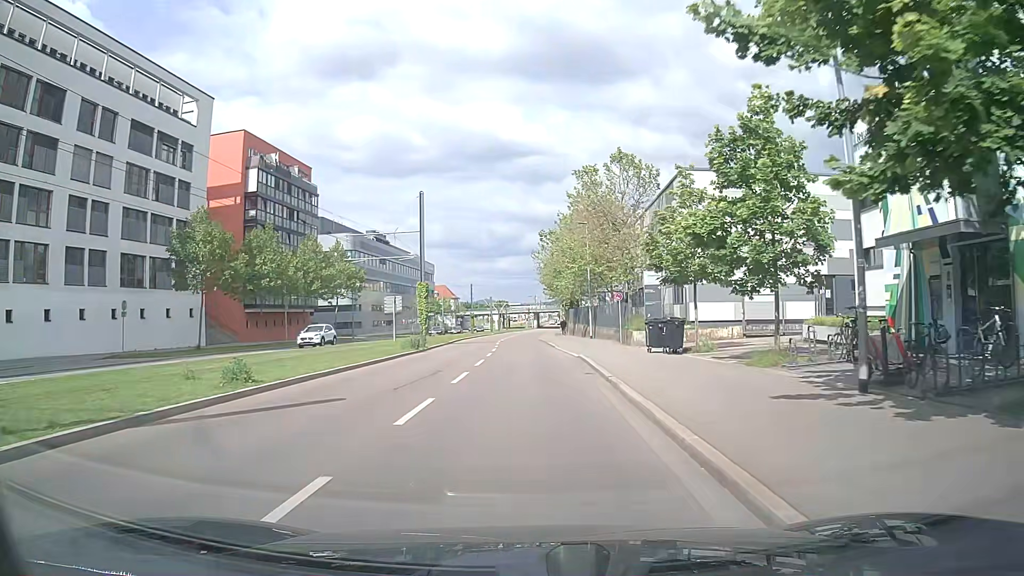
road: secondary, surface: asphalt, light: Day
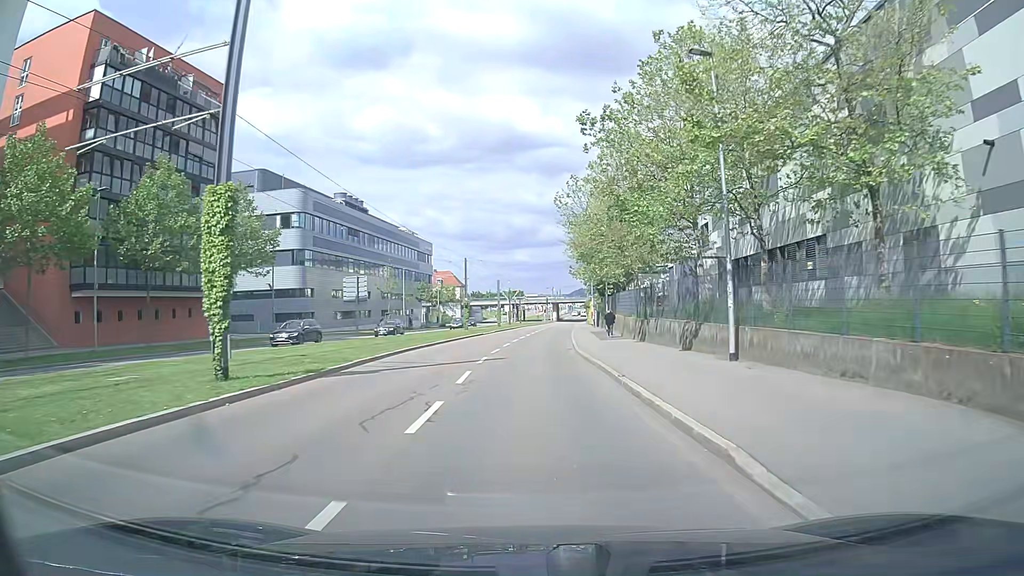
(-0.3, +31.2) m; -2°
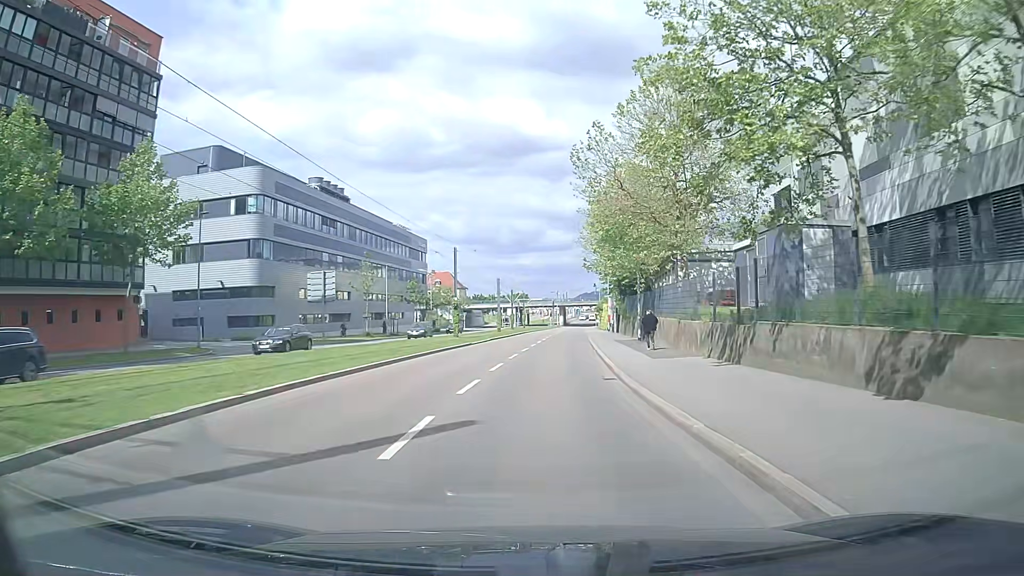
(+0.1, +13.5) m; -1°
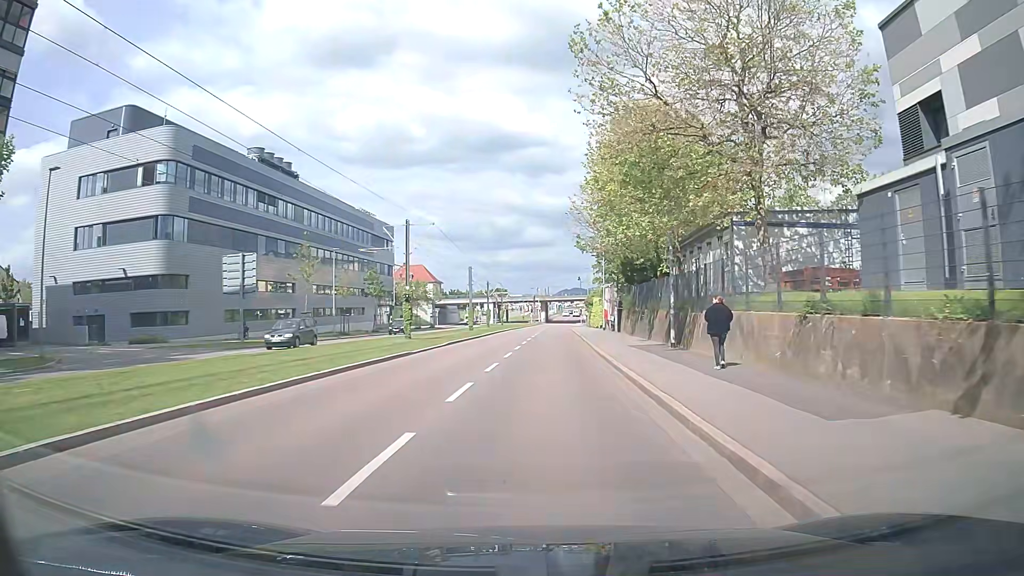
(+0.4, +13.7) m; +3°
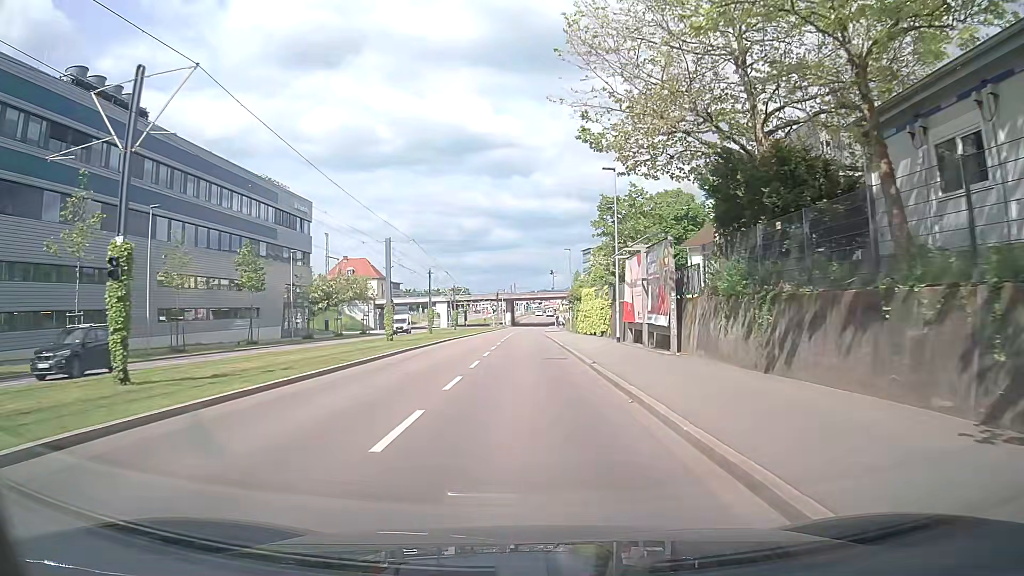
(+0.6, +28.1) m; +2°
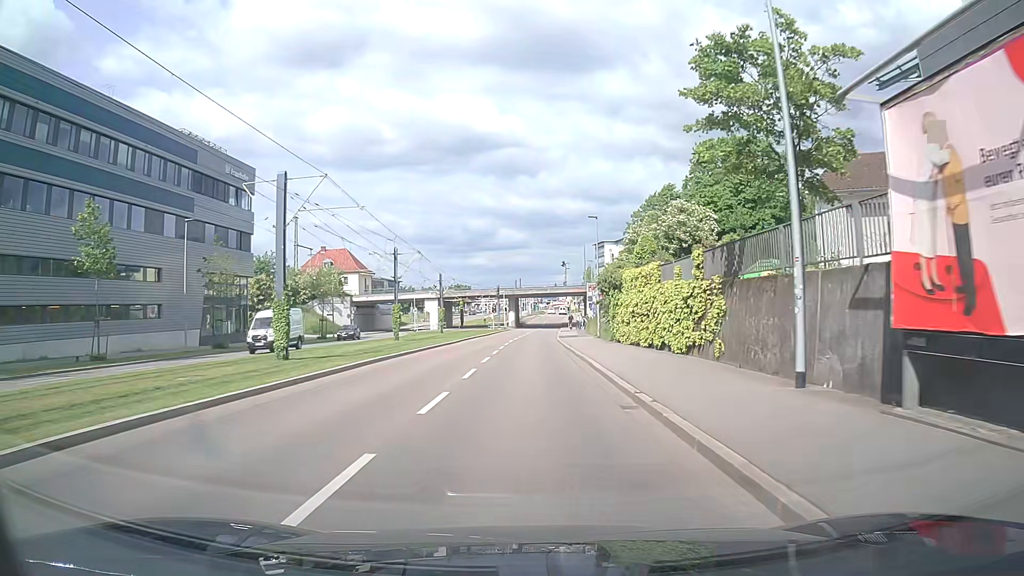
(-0.1, +21.3) m; 0°
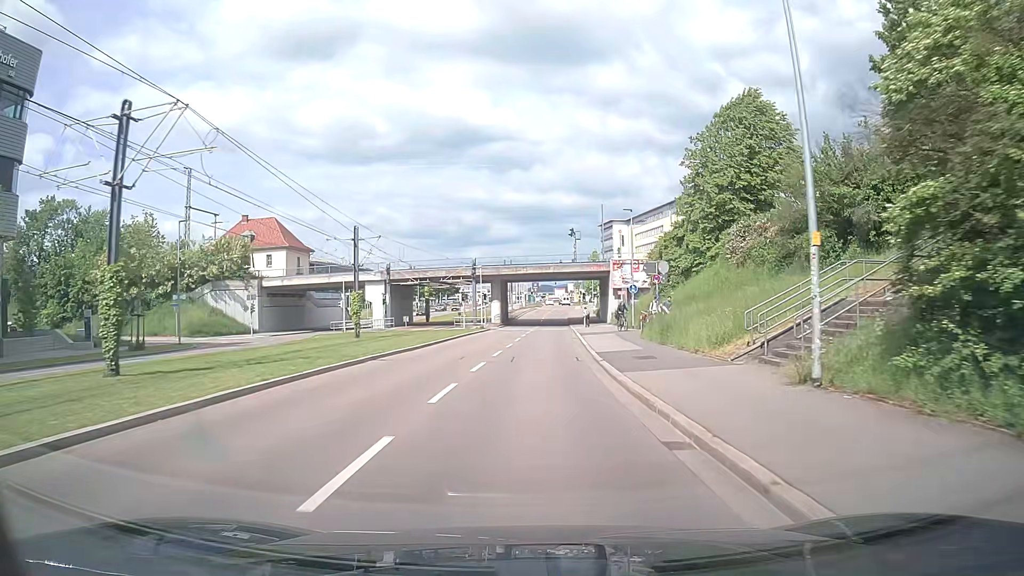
(-0.7, +35.2) m; -1°
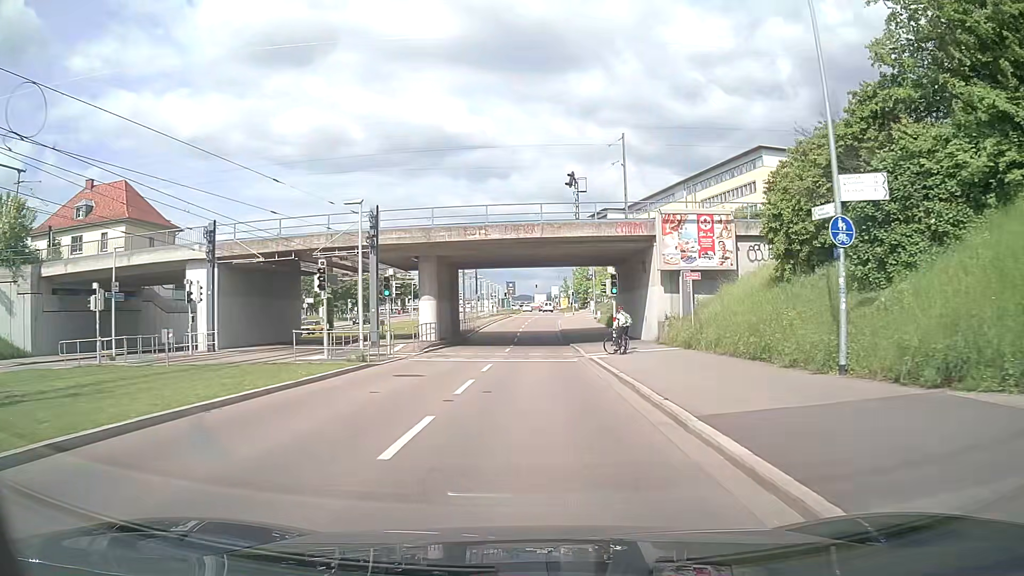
(+0.7, +34.3) m; +2°
(0, +10) (0, +20) (0, +30) (0, +40) (+1, +50) (+1, +60) (+1, +70) (+2, +80) (+3, +90) (+3, +100) m
